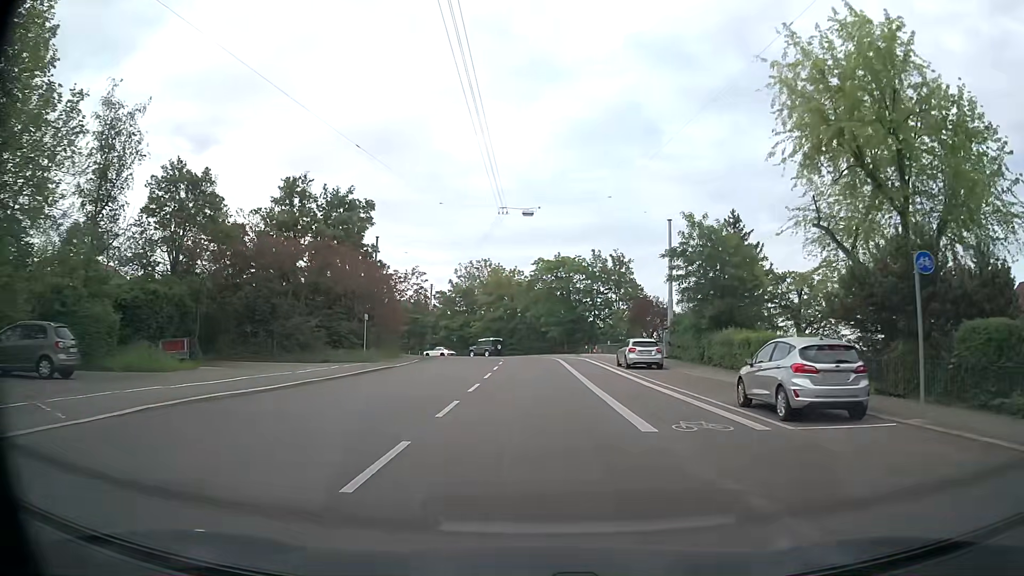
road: secondary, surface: asphalt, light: Day
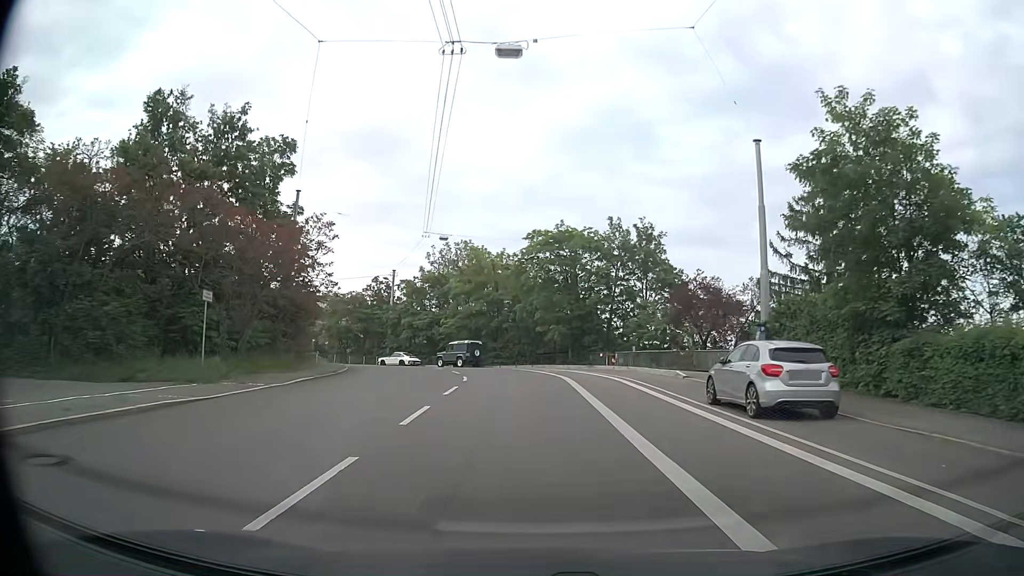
(+0.1, +19.6) m; 0°
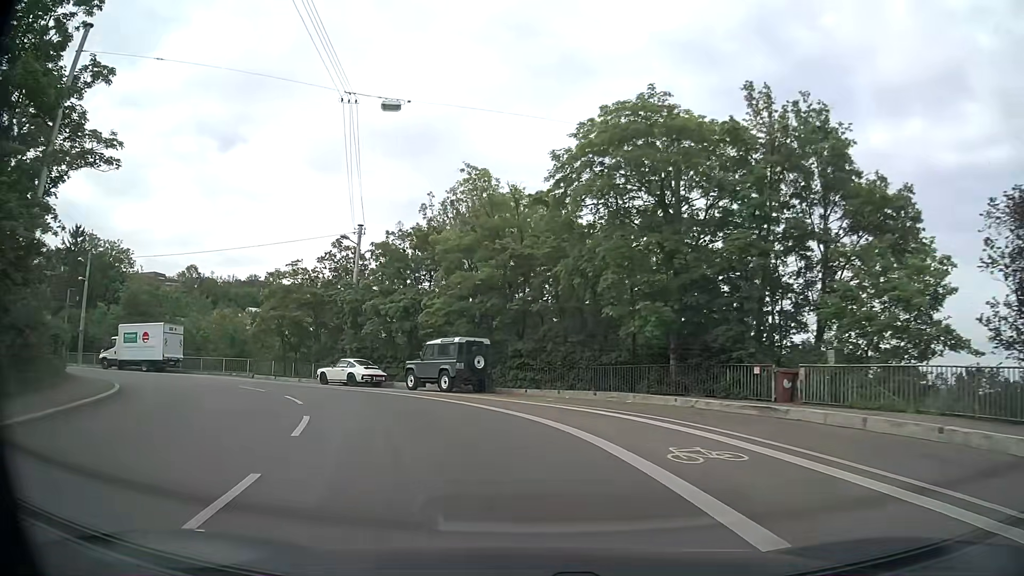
(-0.3, +25.2) m; -3°
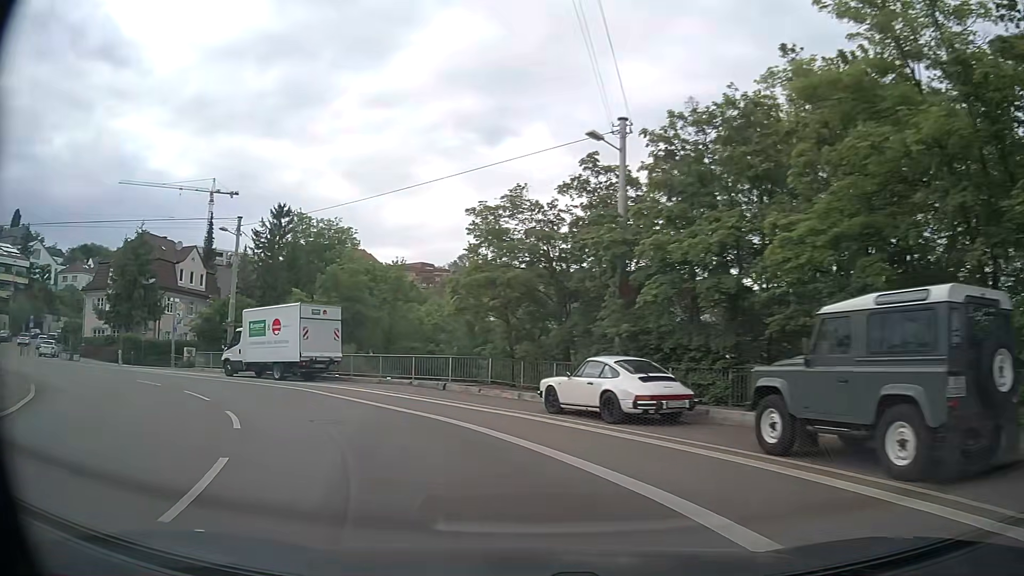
(-3.3, +17.3) m; -24°
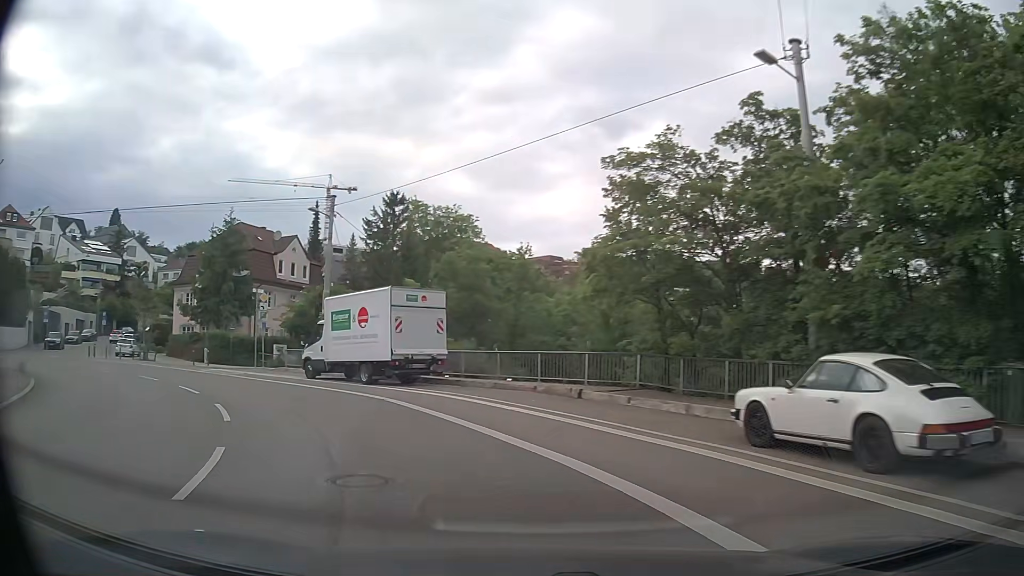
(-0.6, +5.8) m; -11°
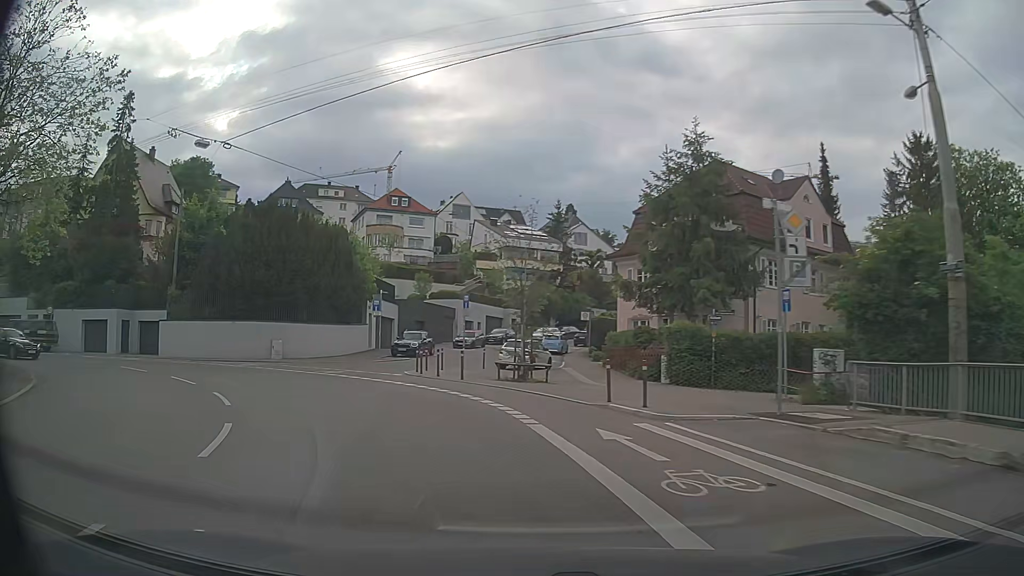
(-9.2, +21.5) m; -42°
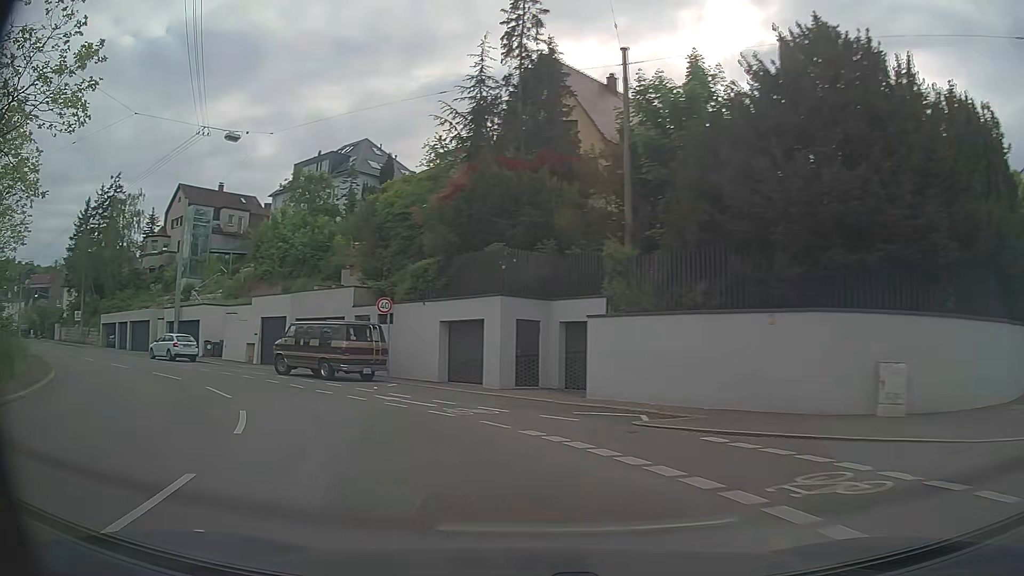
(-8.9, +22.0) m; -47°
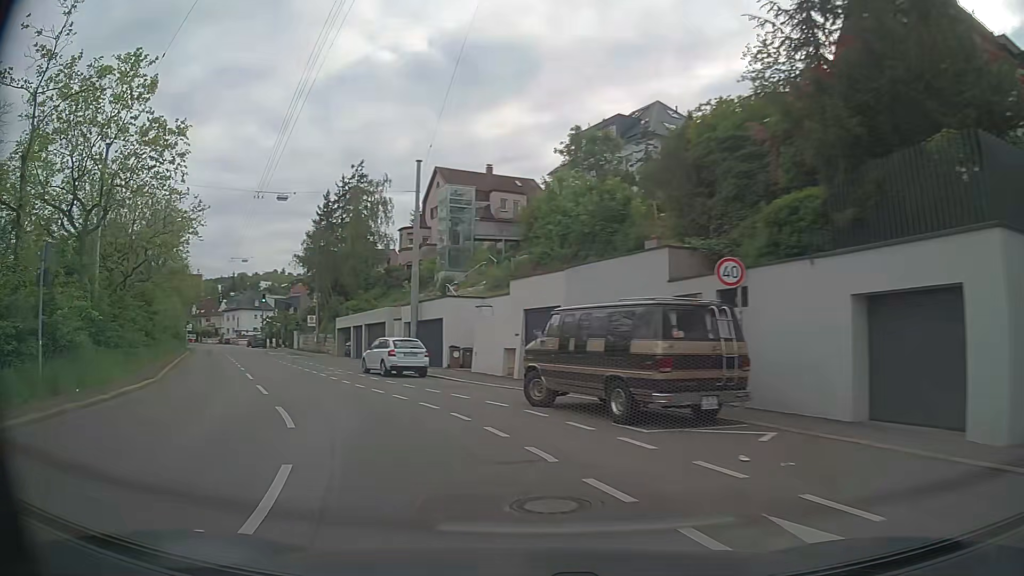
(-2.7, +11.9) m; -26°
(-2, +10) (-6, +19) (-10, +28) (-15, +37) (-20, +45) (-25, +54) (-30, +63) (-34, +72) (-39, +80) (-44, +89) m
